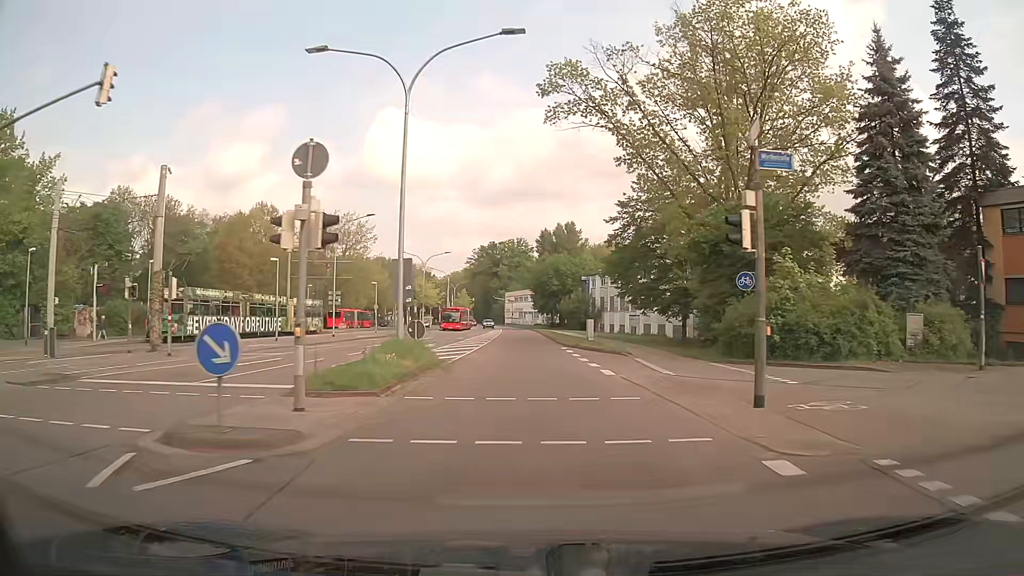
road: secondary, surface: asphalt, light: Day
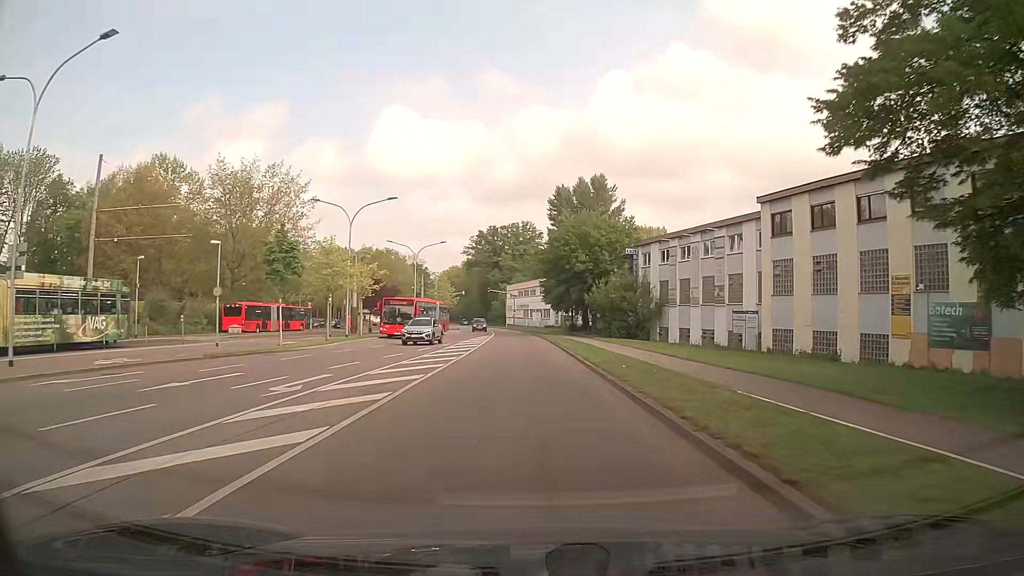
(+0.1, +37.8) m; 0°
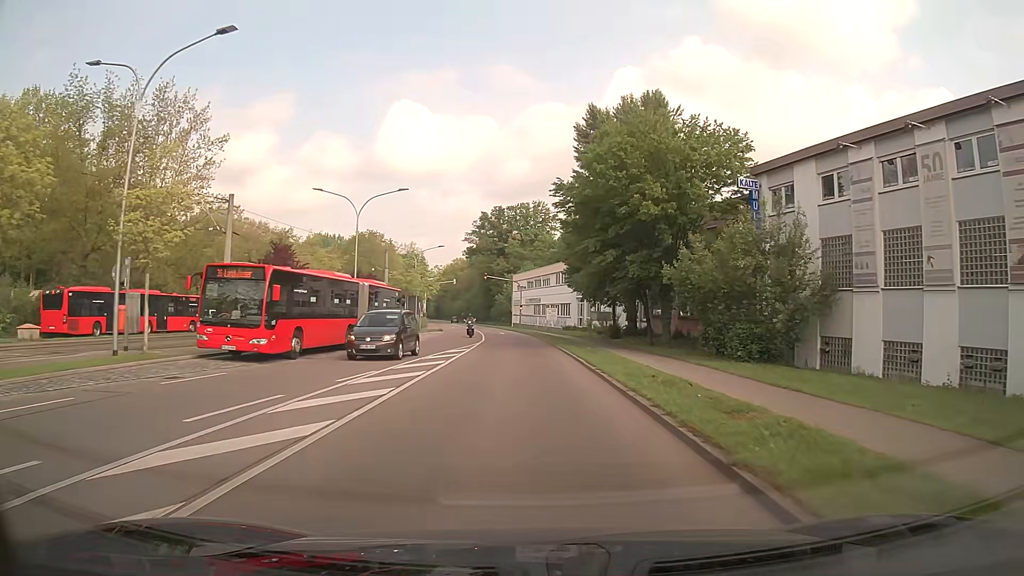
(-0.4, +28.7) m; -1°
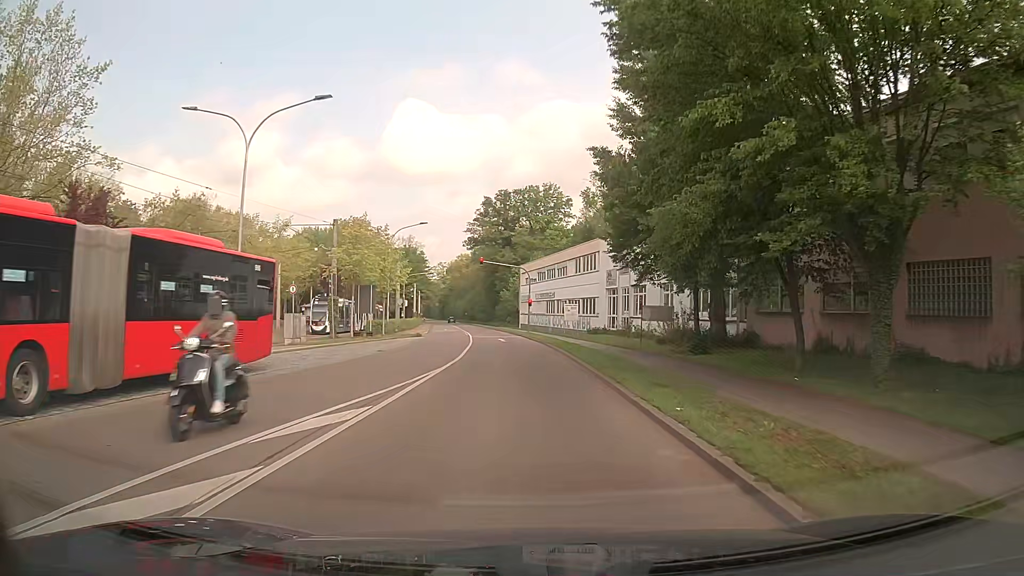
(-0.1, +19.7) m; -1°
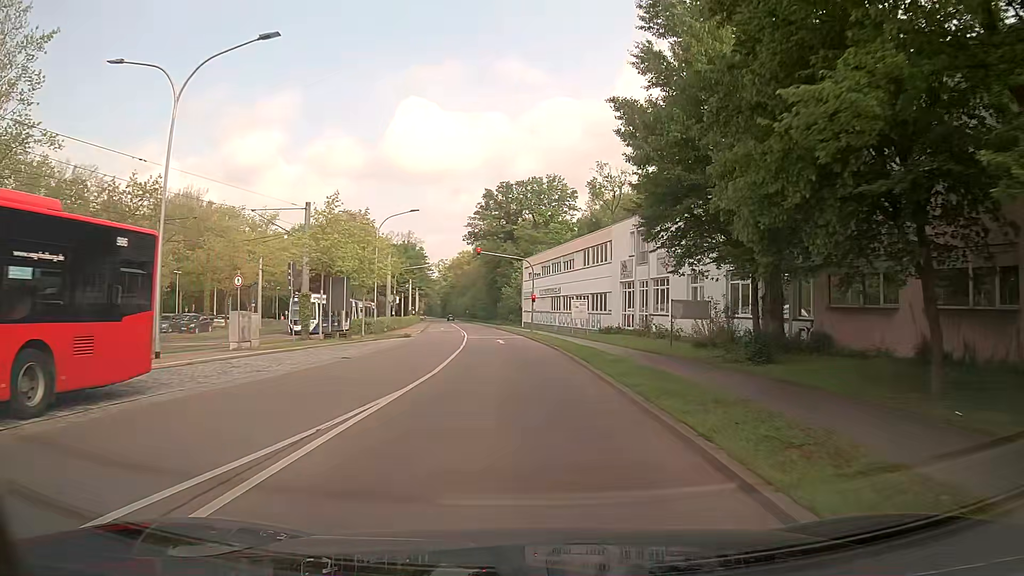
(0.0, +6.2) m; 0°
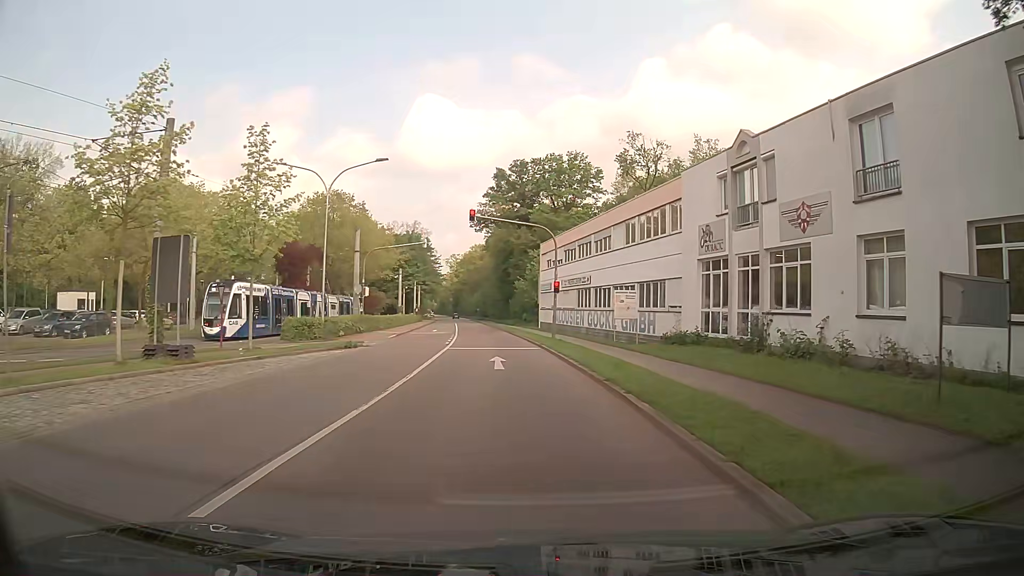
(-0.3, +17.2) m; -3°
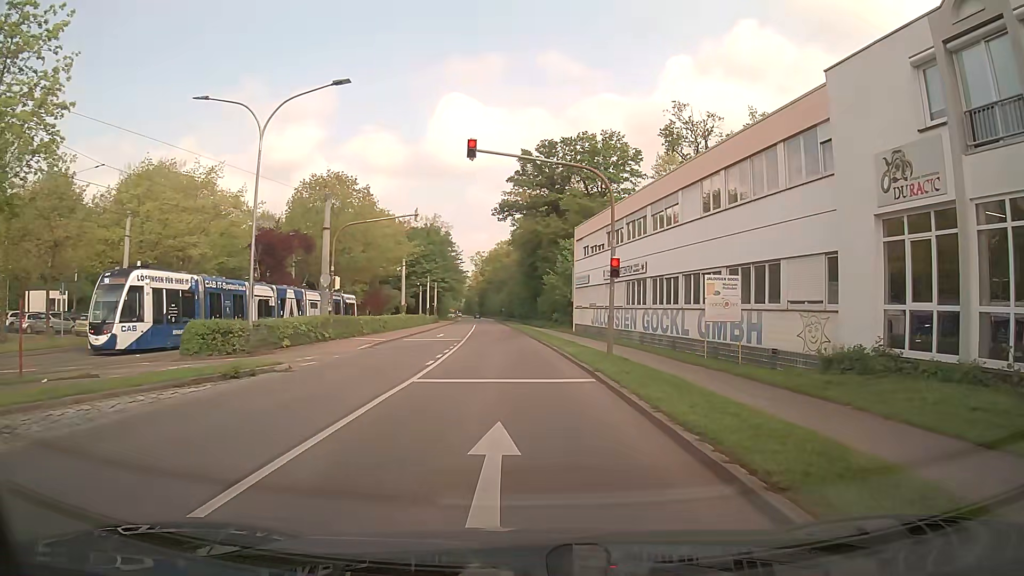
(0.0, +12.7) m; -3°
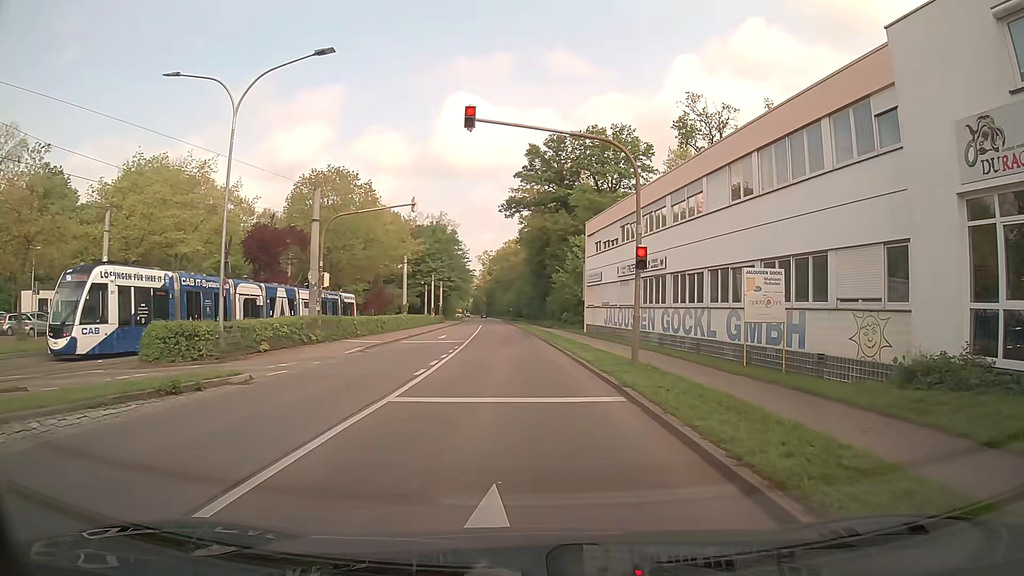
(+0.1, +3.0) m; +1°
(0, +10) (-1, +20) (-1, +30) (-2, +40) (-2, +50) (-3, +60) (-4, +70) (-4, +80) (-5, +90) (-5, +100) m
